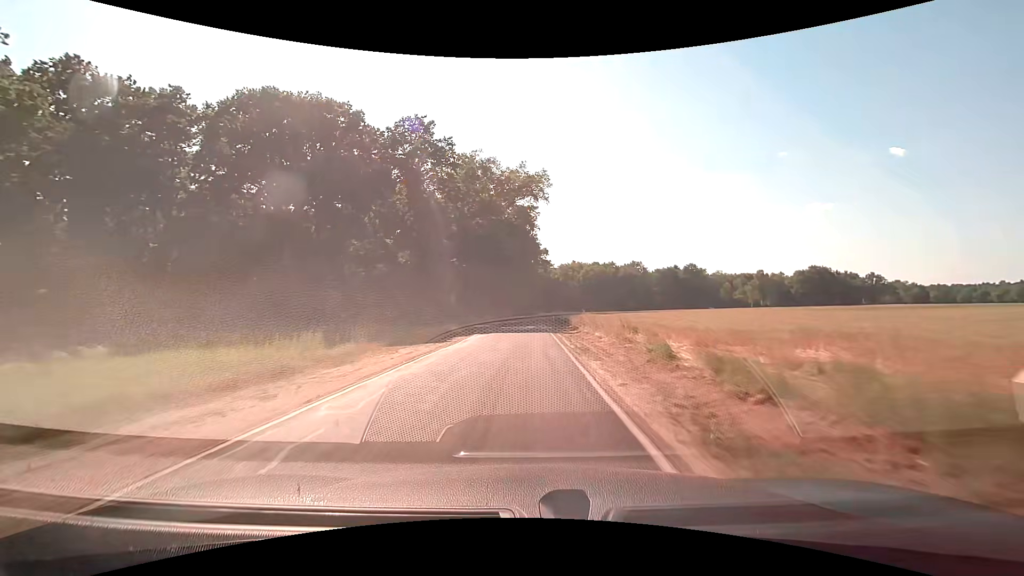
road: tertiary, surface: asphalt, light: Day
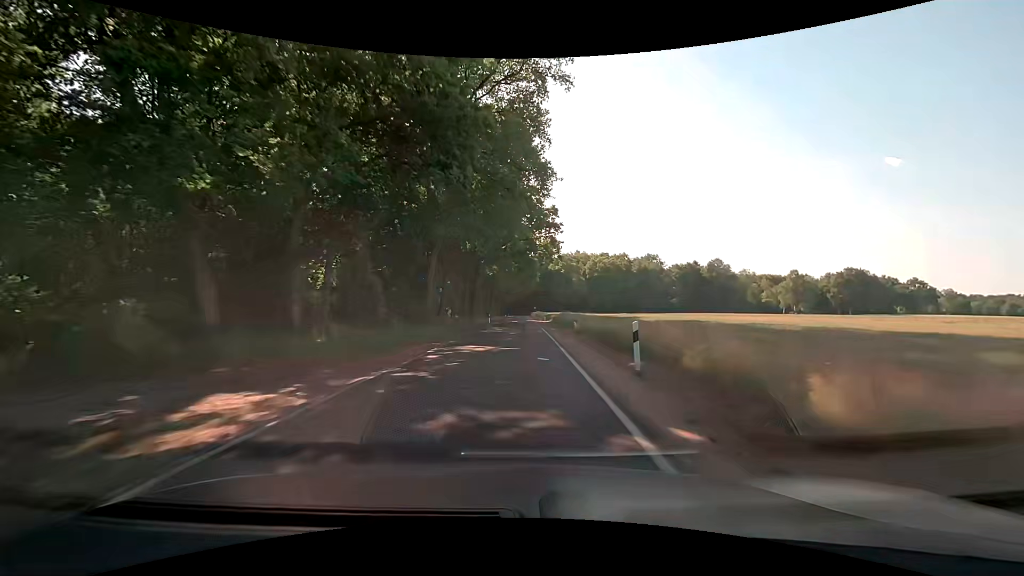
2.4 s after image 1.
(+0.6, +43.0) m; +1°
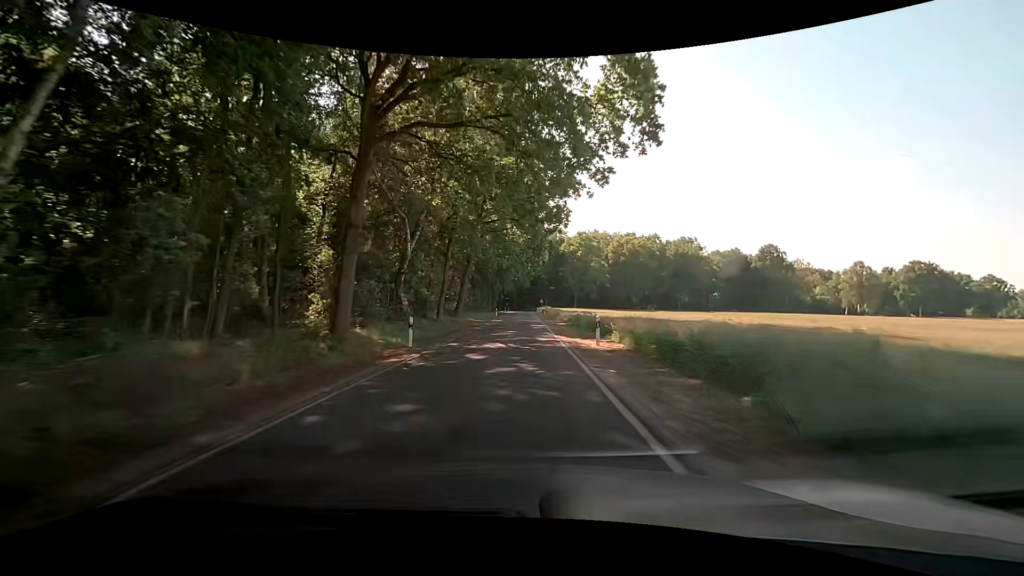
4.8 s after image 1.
(-0.2, +43.6) m; -1°
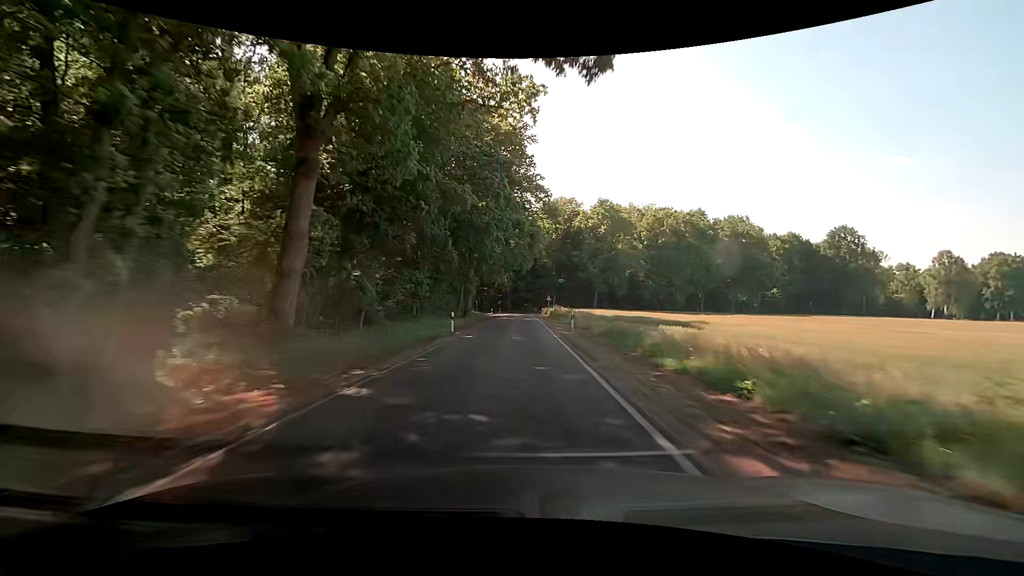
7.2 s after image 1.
(+0.4, +41.4) m; 0°
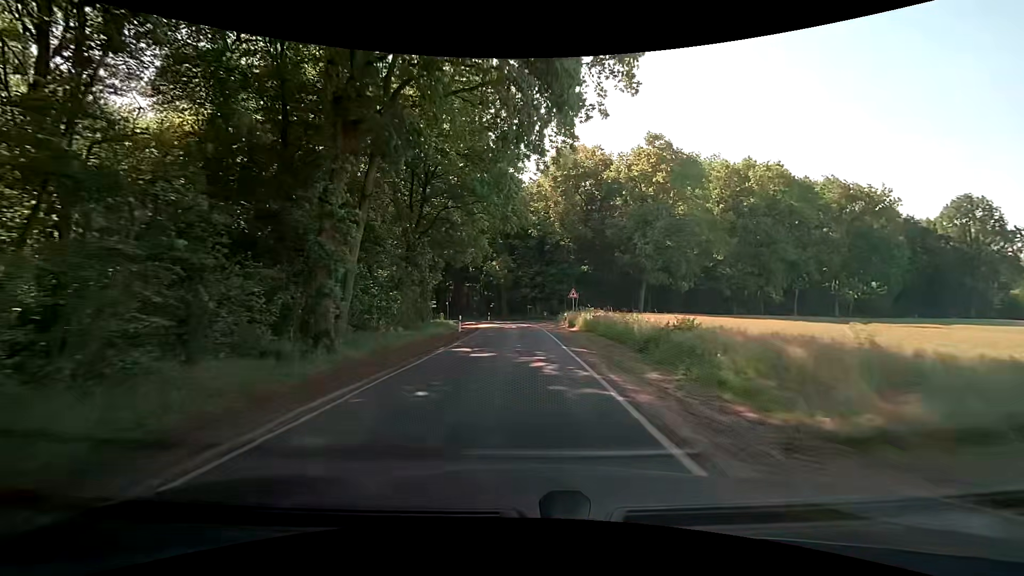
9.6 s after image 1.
(+0.2, +36.2) m; -1°
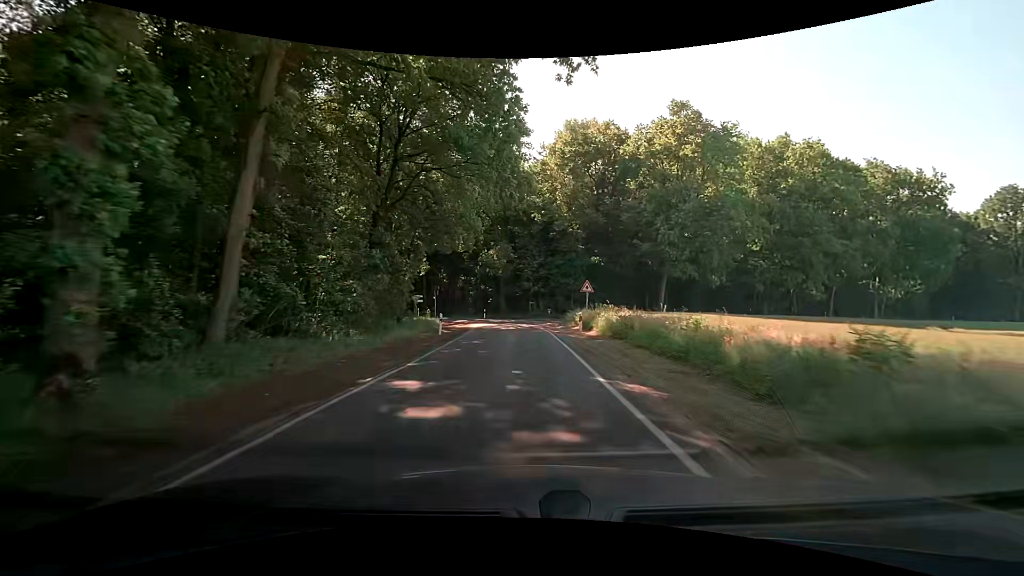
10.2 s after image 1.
(+0.1, +8.1) m; 0°
(0, +10) (0, +20) (0, +30) (0, +40) (+4, +49) (+12, +55) (+20, +60) (+29, +65) (+38, +70) (+47, +75) m
